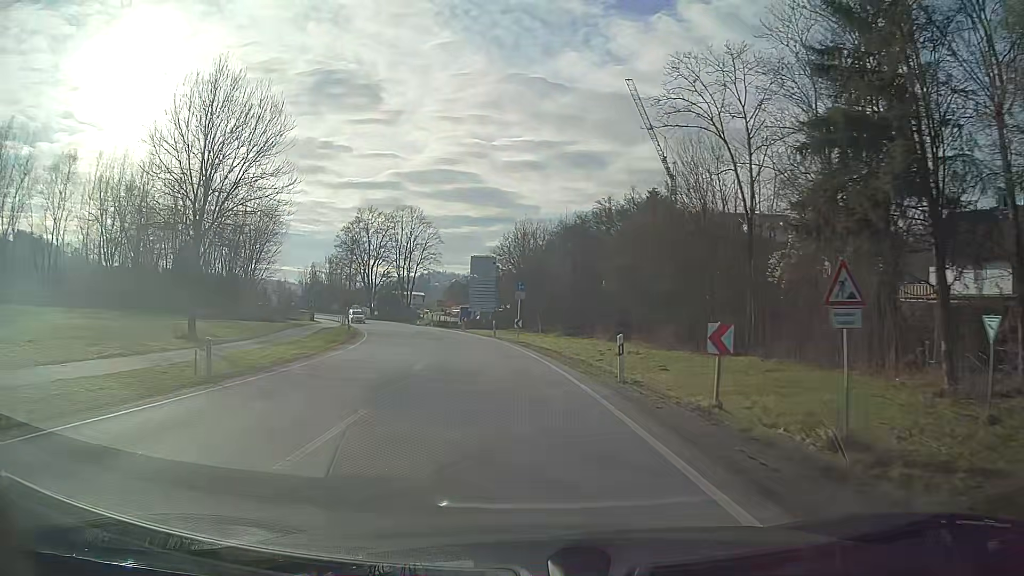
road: primary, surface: asphalt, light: Day
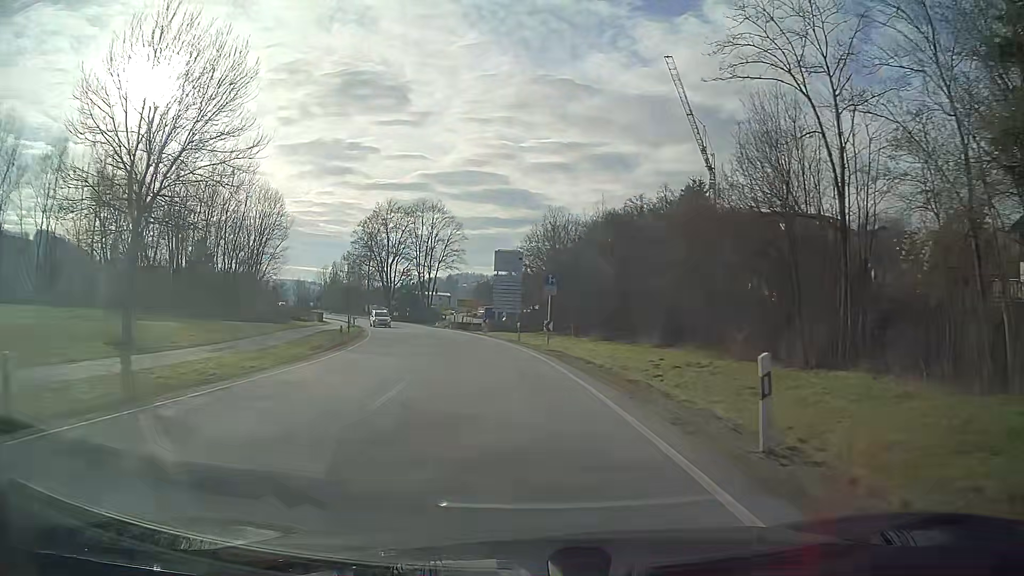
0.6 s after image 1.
(-0.2, +8.1) m; -2°
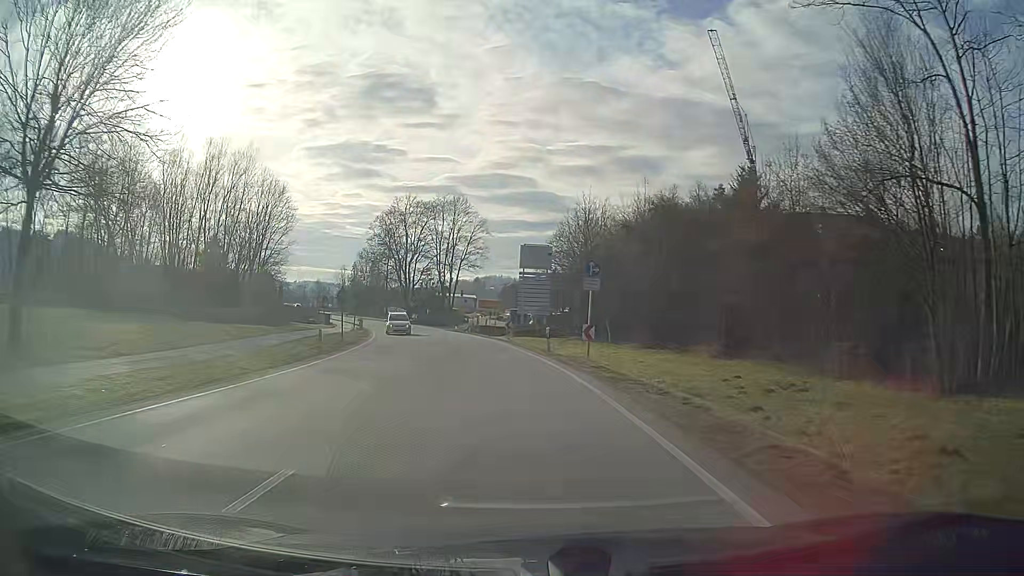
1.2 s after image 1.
(-0.2, +8.1) m; -2°
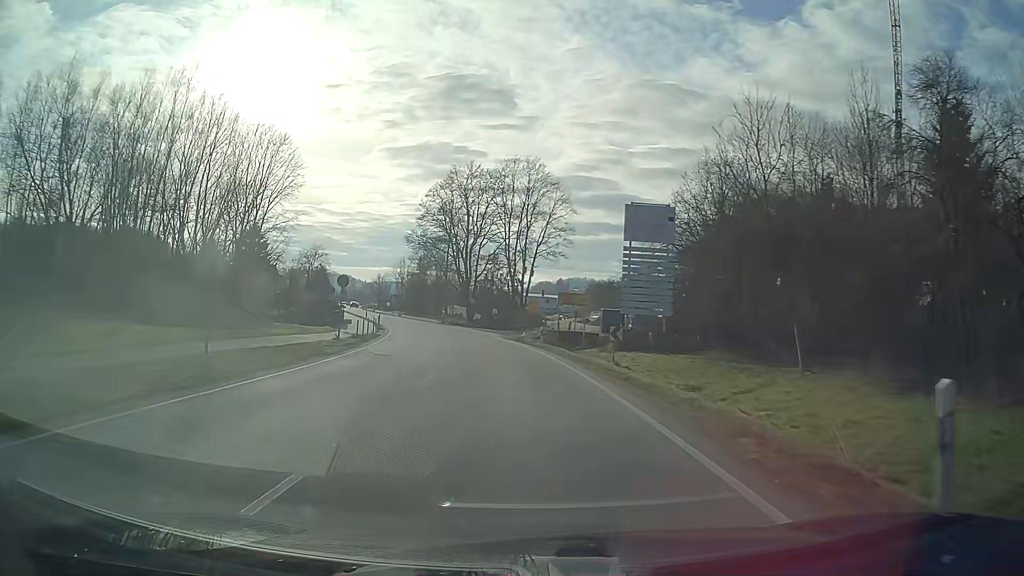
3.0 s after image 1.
(-1.5, +24.2) m; -7°
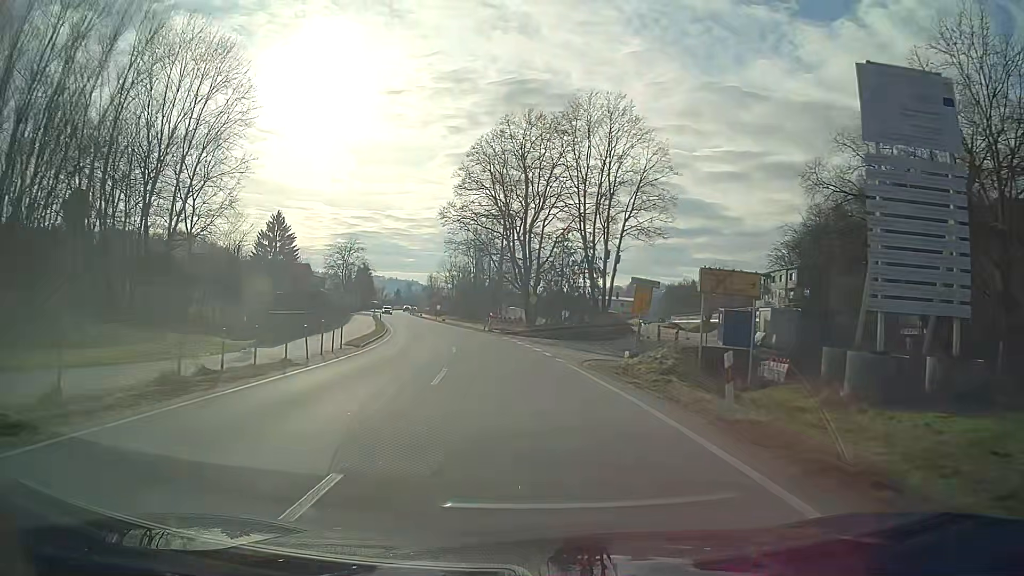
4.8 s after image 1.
(-1.2, +24.0) m; -5°
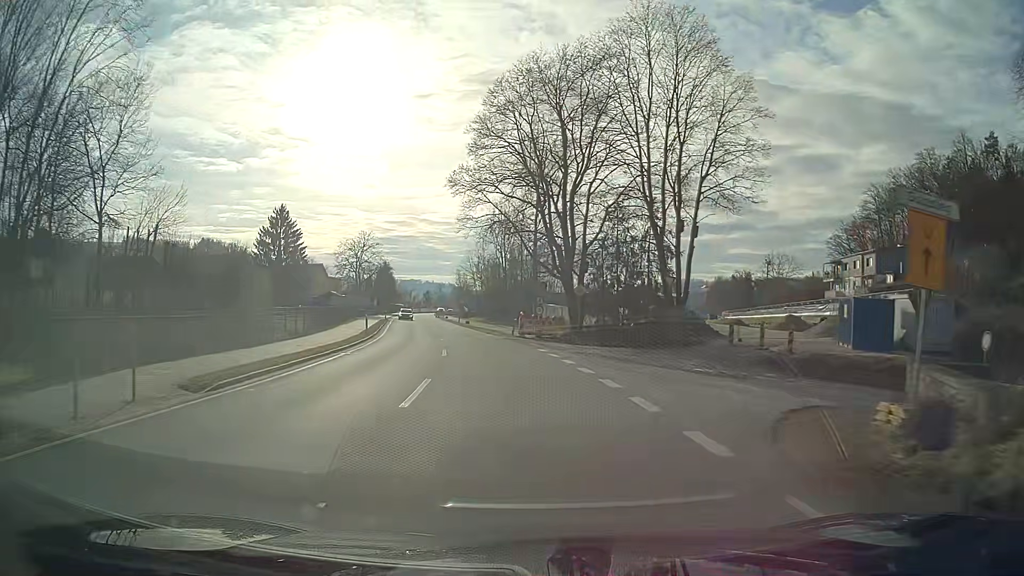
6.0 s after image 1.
(-0.4, +15.8) m; -3°
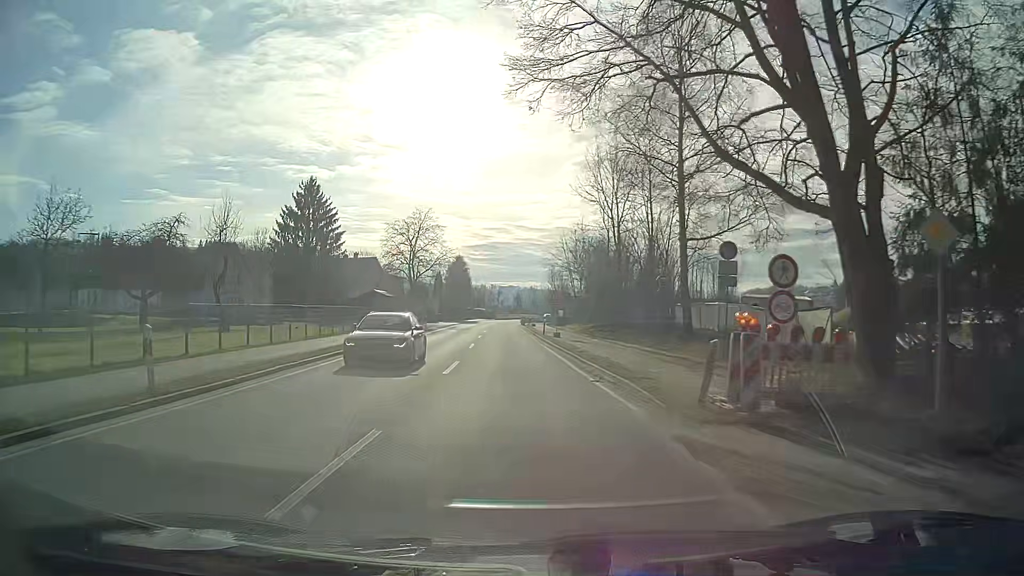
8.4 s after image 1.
(-2.0, +29.7) m; -8°
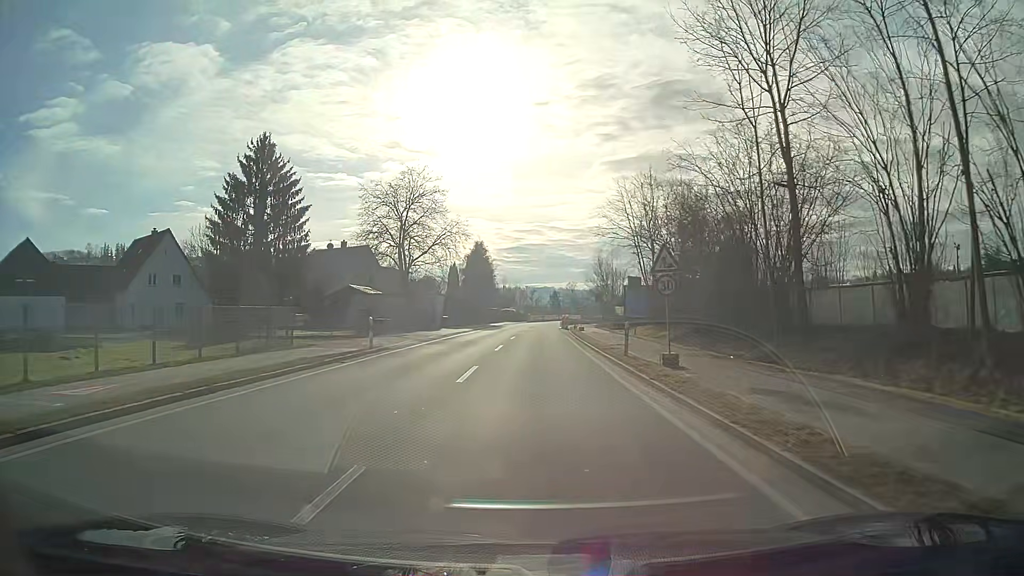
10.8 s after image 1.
(-0.8, +25.9) m; -3°
(0, +10) (0, +20) (0, +30) (0, +40) (+1, +50) (+1, +60) (+1, +70) (+2, +80) (+3, +90) (+4, +100) m
